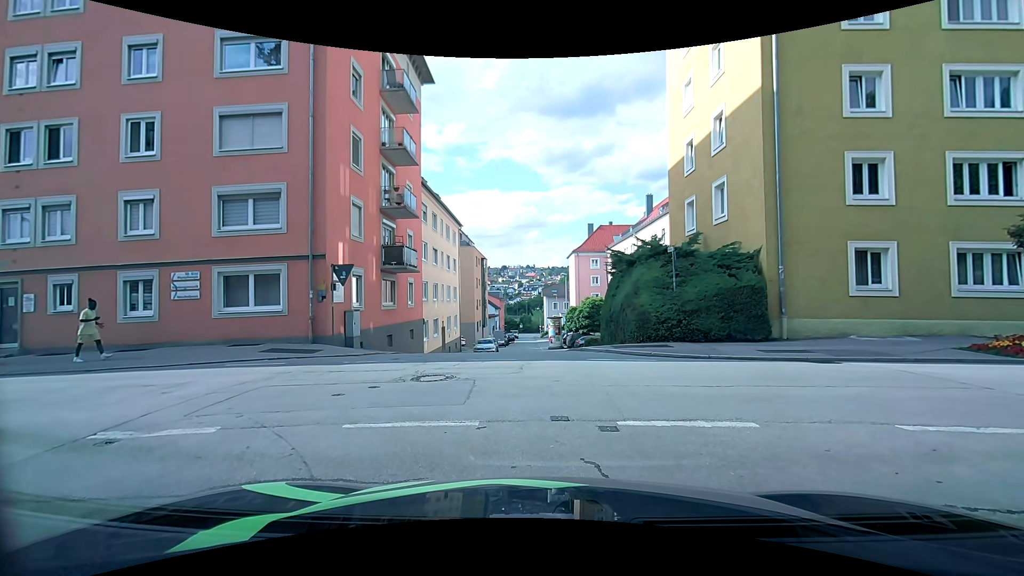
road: residential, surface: asphalt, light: Day
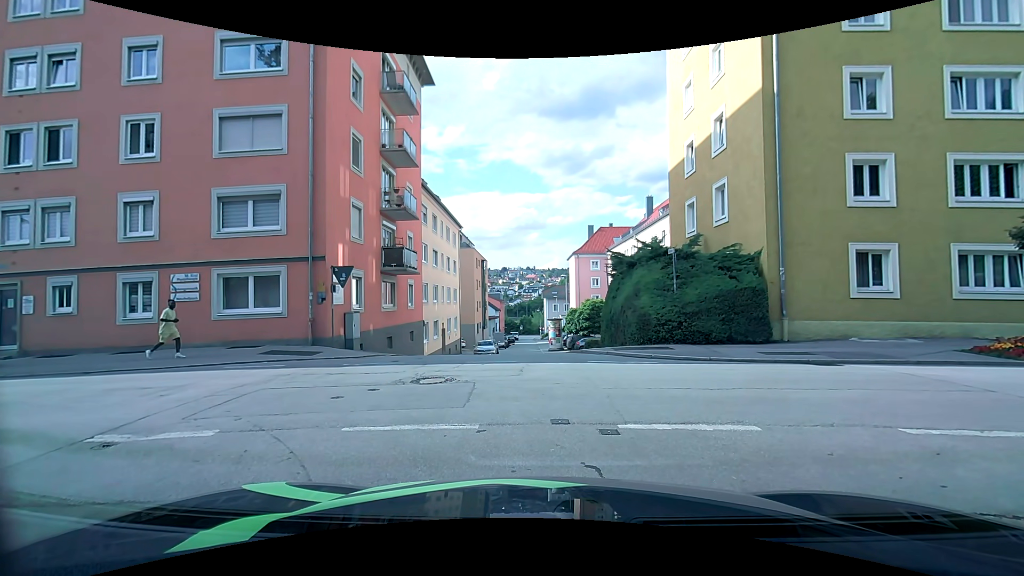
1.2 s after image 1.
(0.0, +0.1) m; 0°
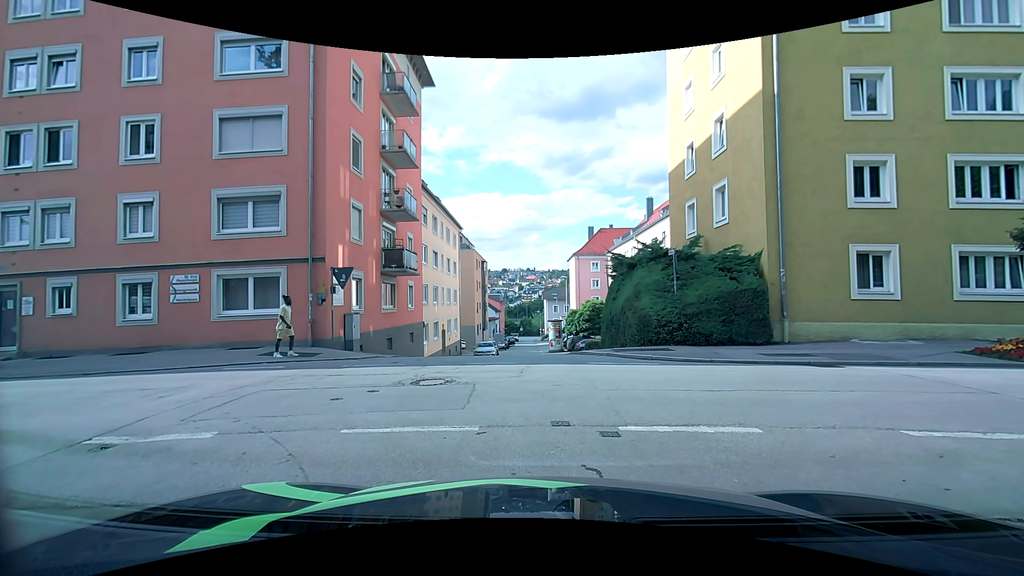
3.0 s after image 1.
(0.0, 0.0) m; 0°
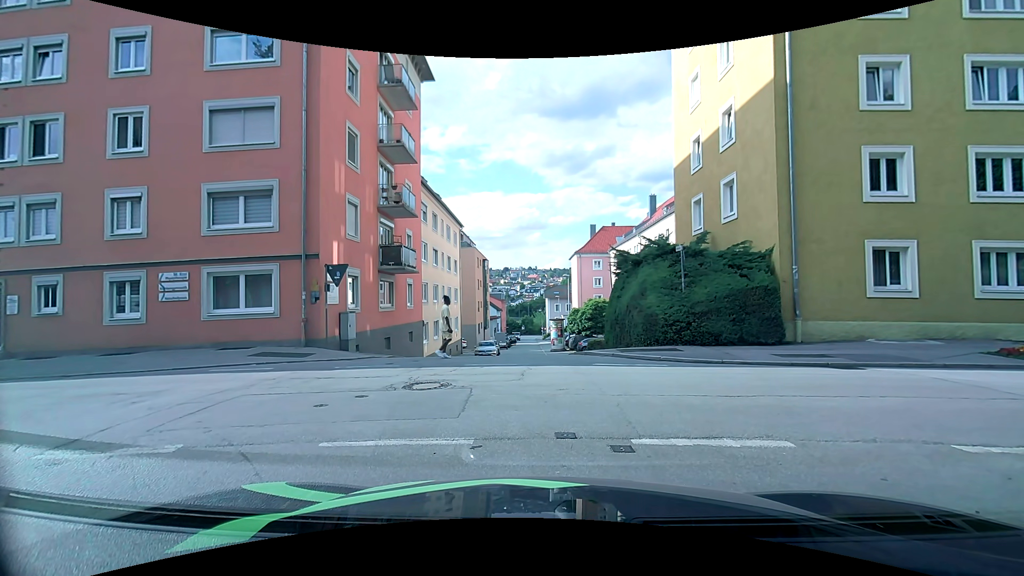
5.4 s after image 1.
(0.0, +0.7) m; 0°
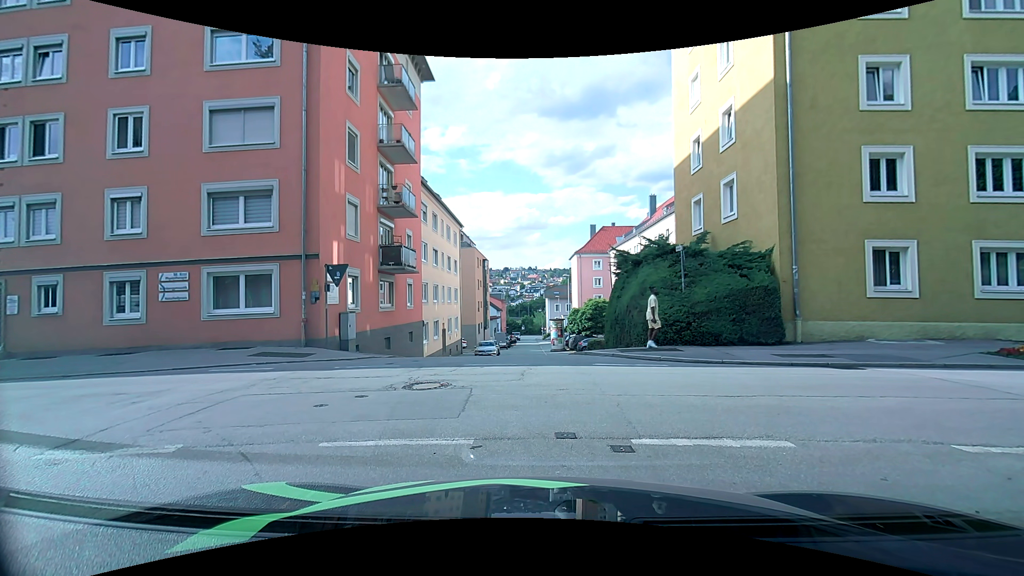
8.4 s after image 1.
(0.0, 0.0) m; 0°
